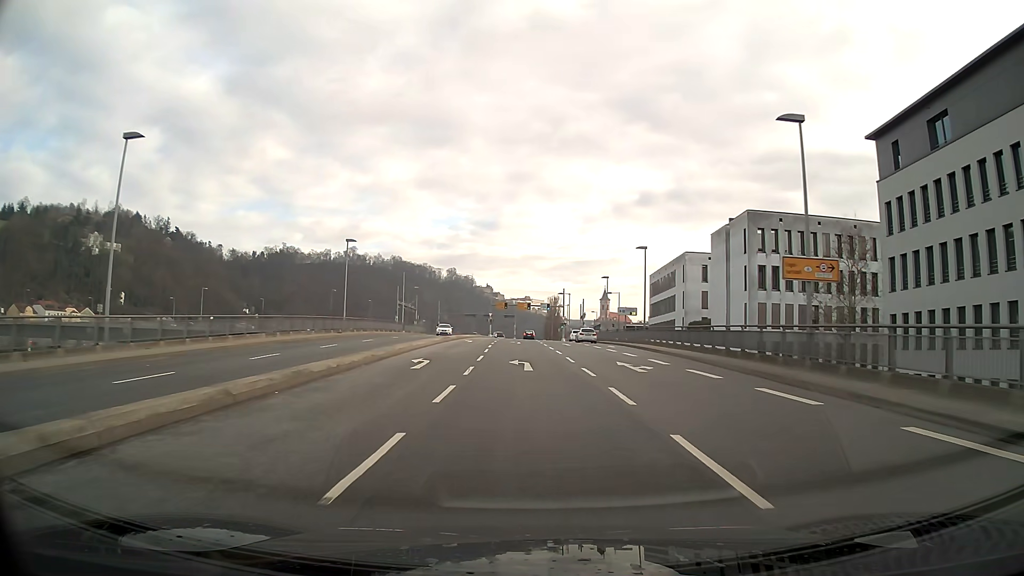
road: primary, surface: asphalt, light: Day
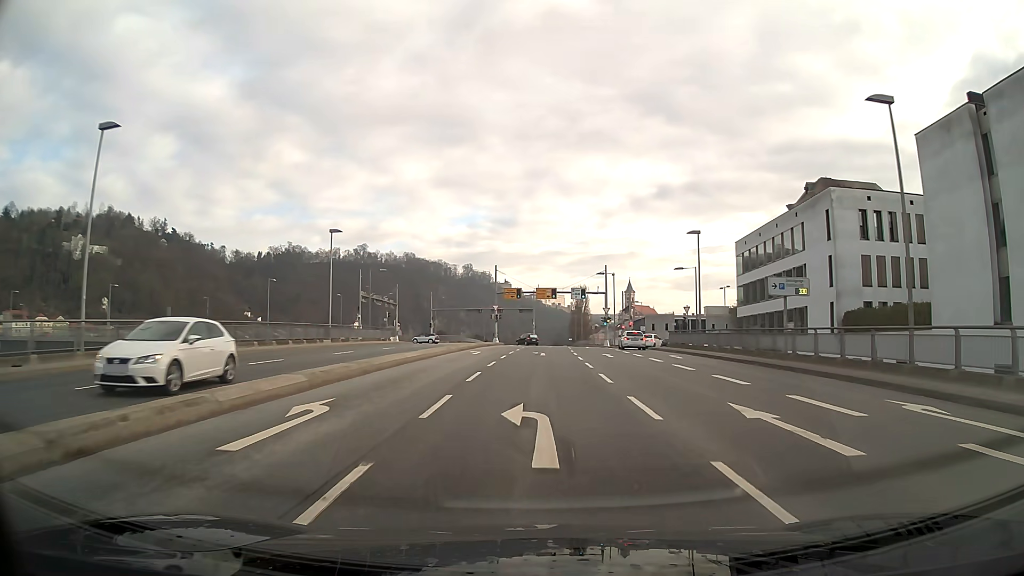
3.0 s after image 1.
(-0.7, +37.5) m; -1°
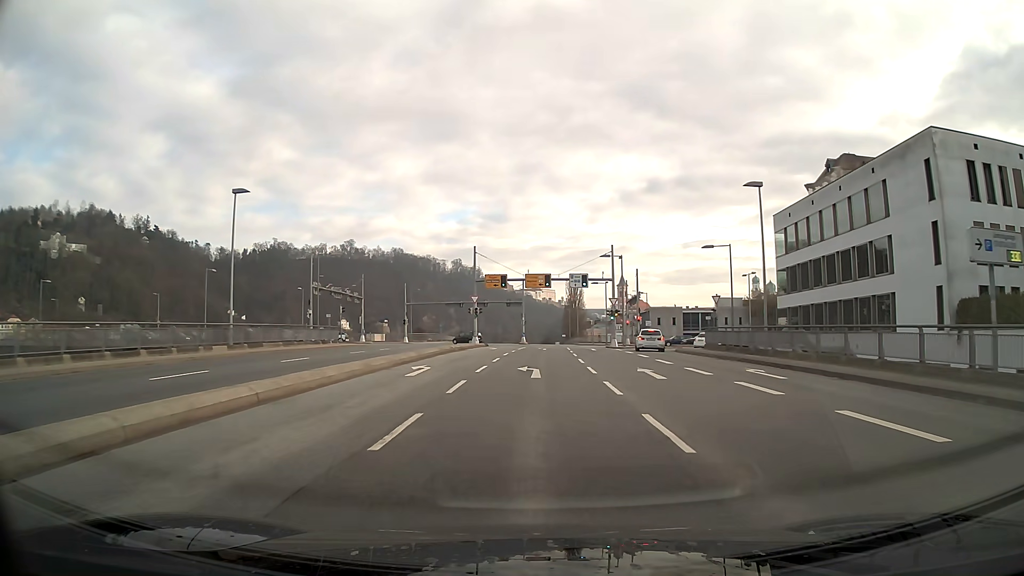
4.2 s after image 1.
(+0.1, +14.7) m; +1°
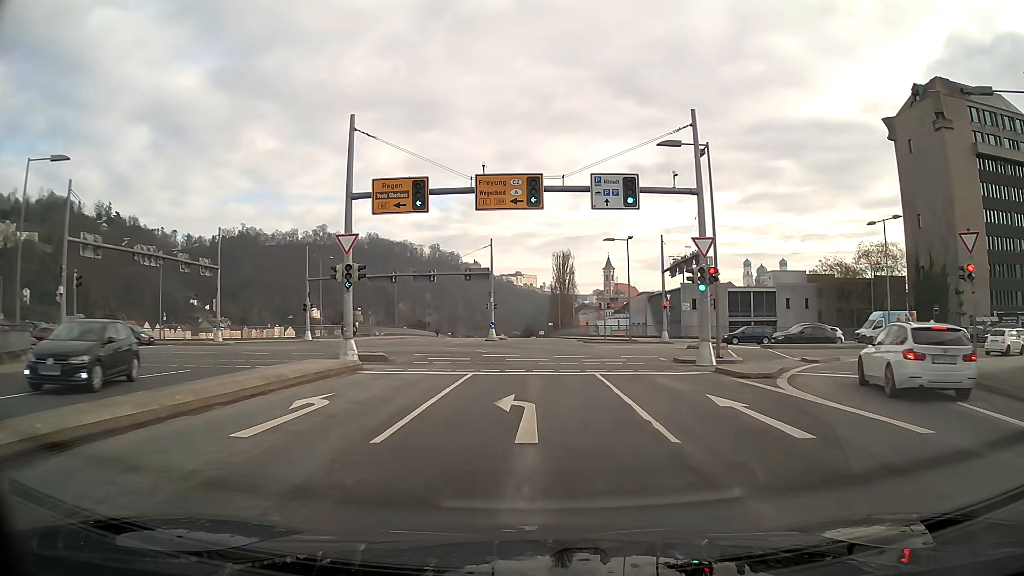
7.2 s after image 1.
(+0.5, +35.6) m; +2°
